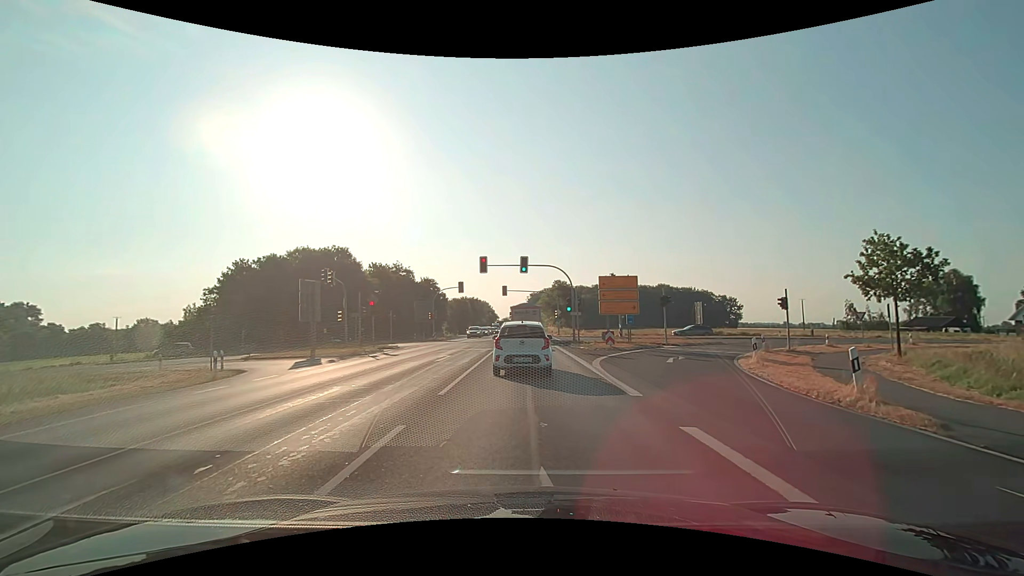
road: primary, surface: asphalt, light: Day
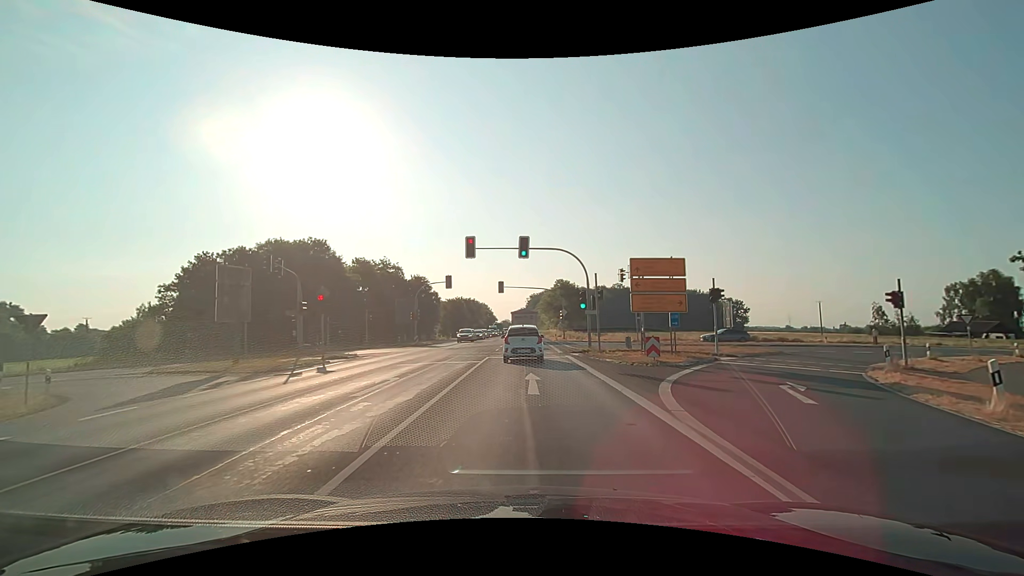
(0.0, +10.0) m; 0°
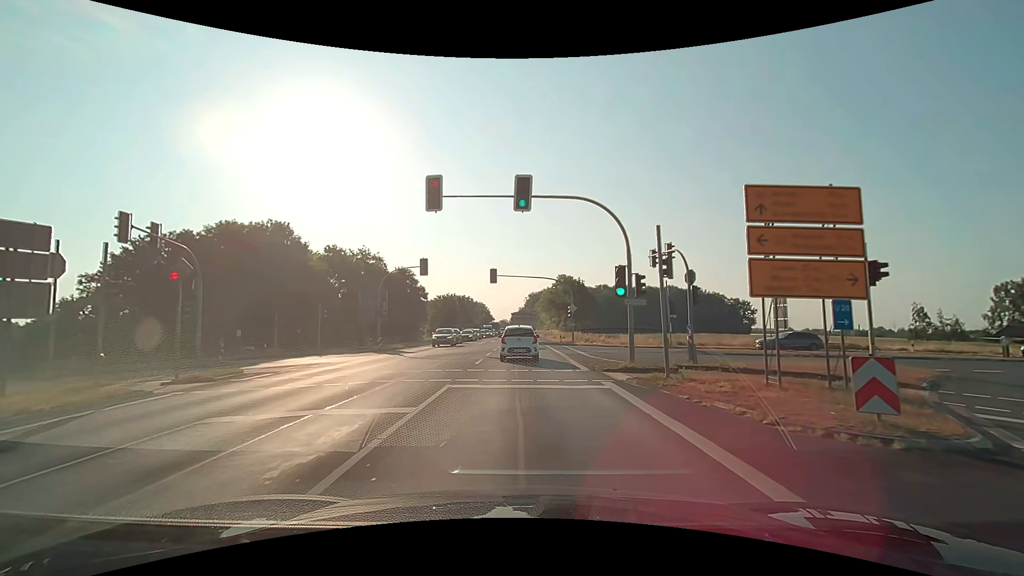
(+0.1, +12.4) m; 0°
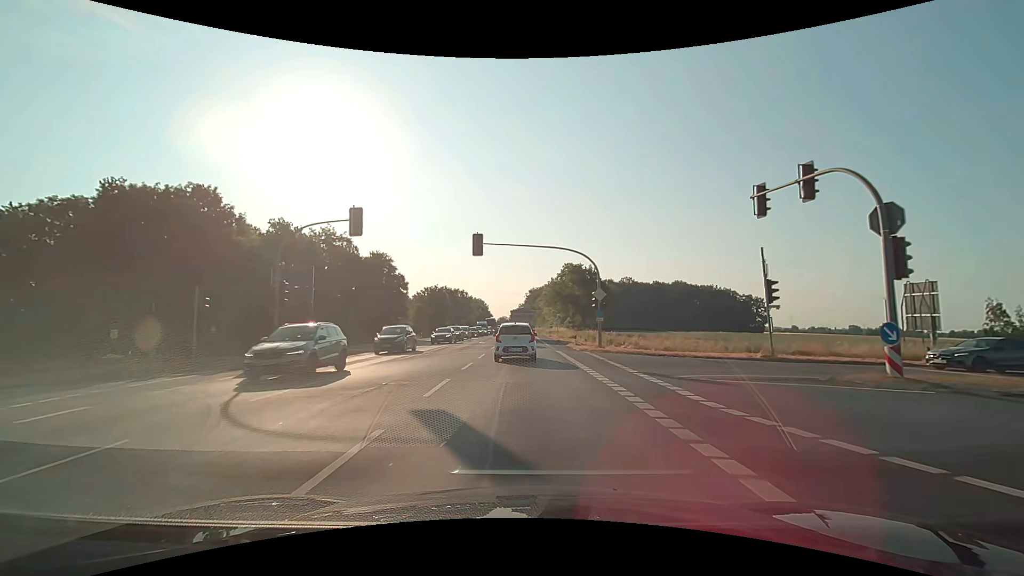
(0.0, +16.2) m; 0°
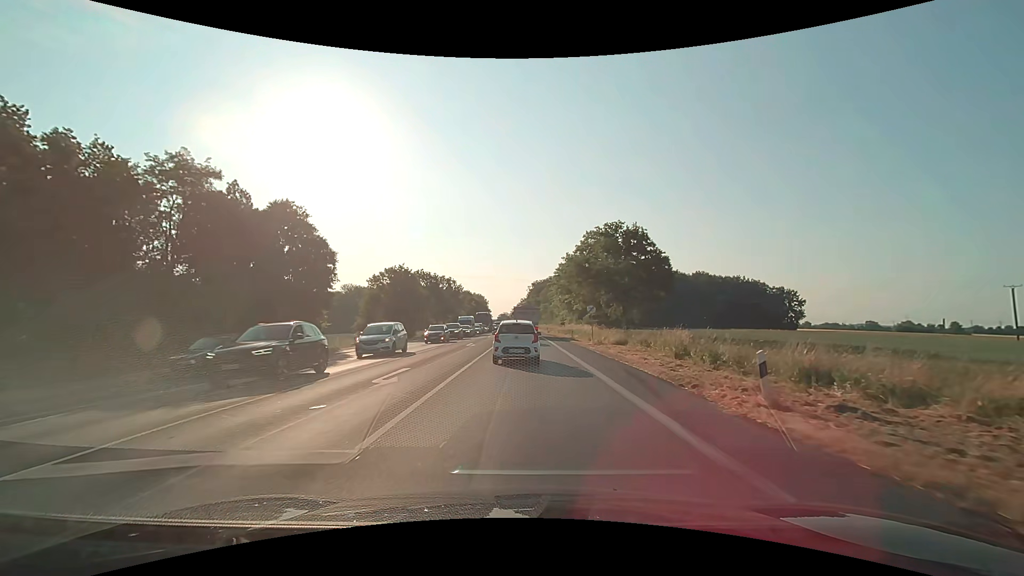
(-0.1, +30.9) m; 0°
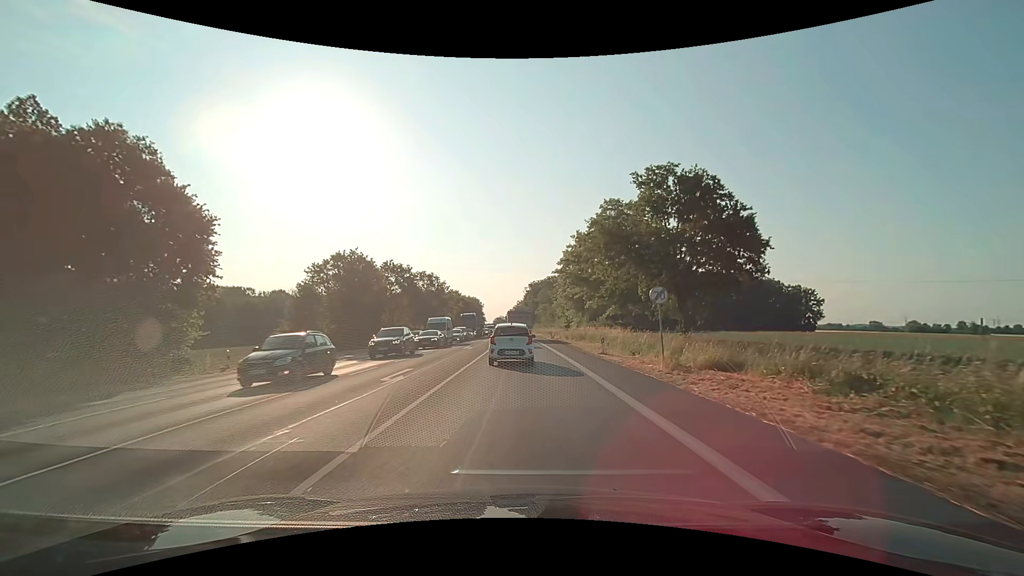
(0.0, +18.6) m; 0°
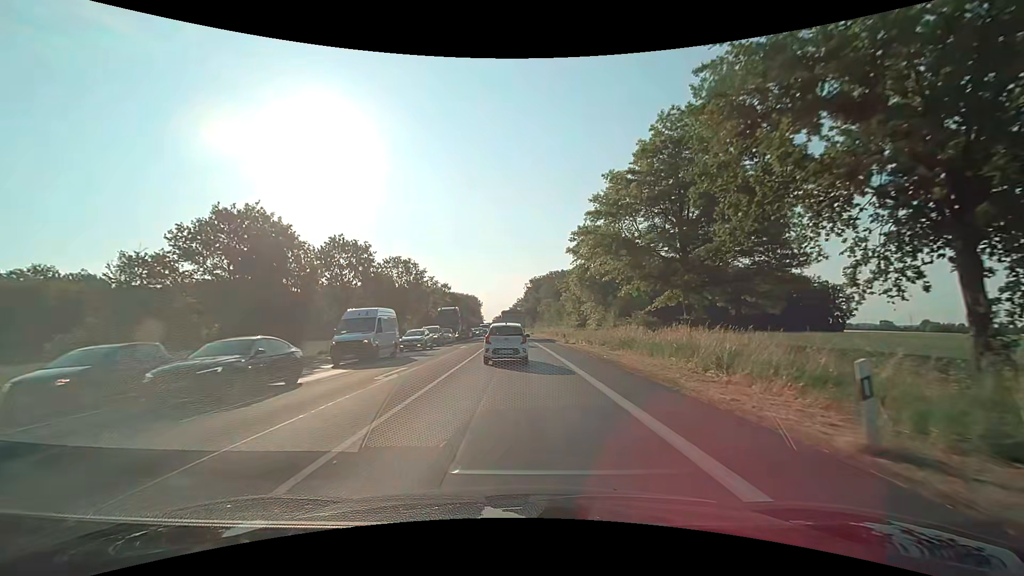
(0.0, +20.0) m; 0°
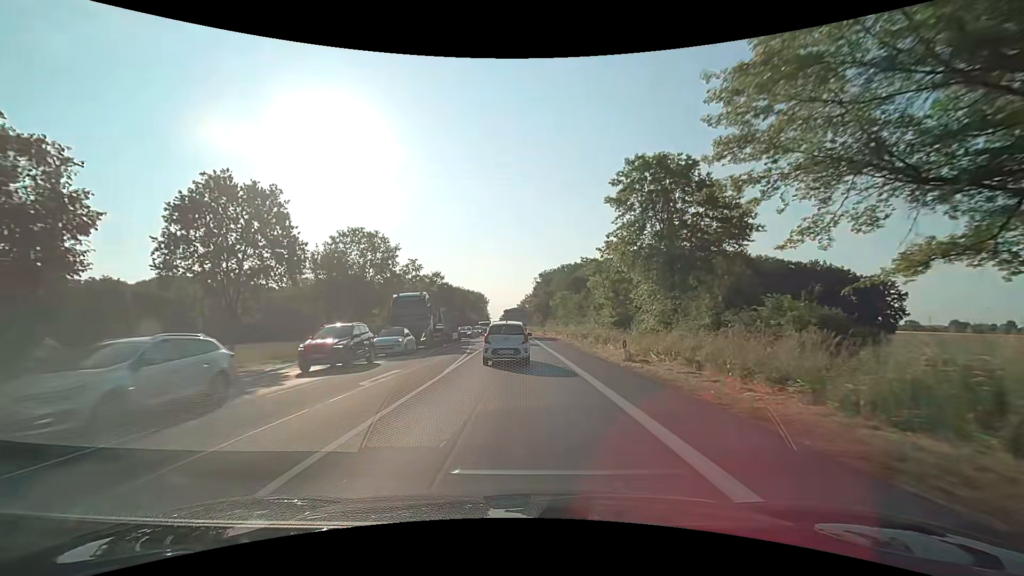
(-0.1, +21.8) m; -1°
(0, +10) (0, +20) (0, +30) (-1, +40) (-1, +50) (-1, +60) (-1, +70) (-1, +80) (-1, +90) (-1, +100) m
